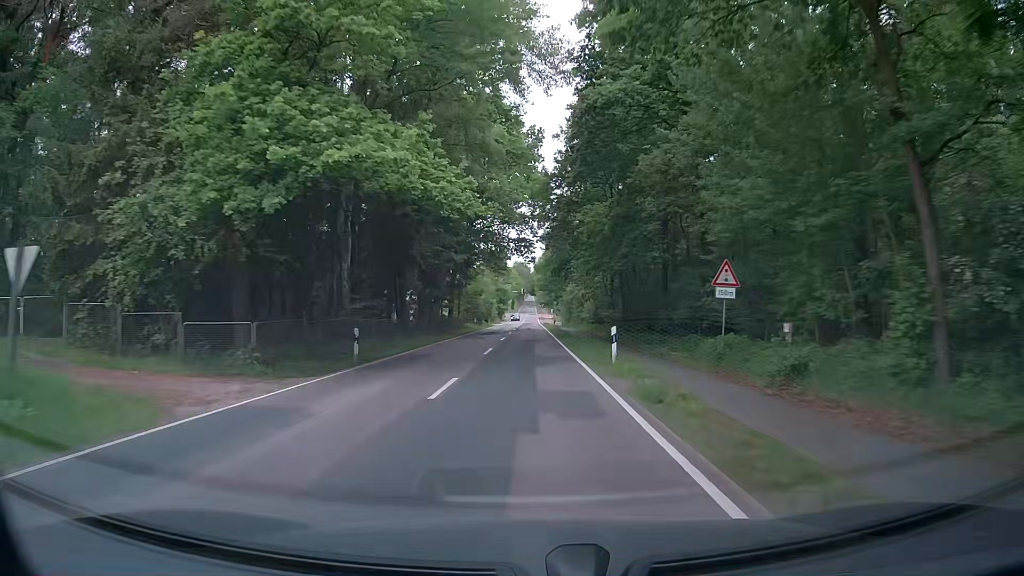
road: tertiary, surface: asphalt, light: Day
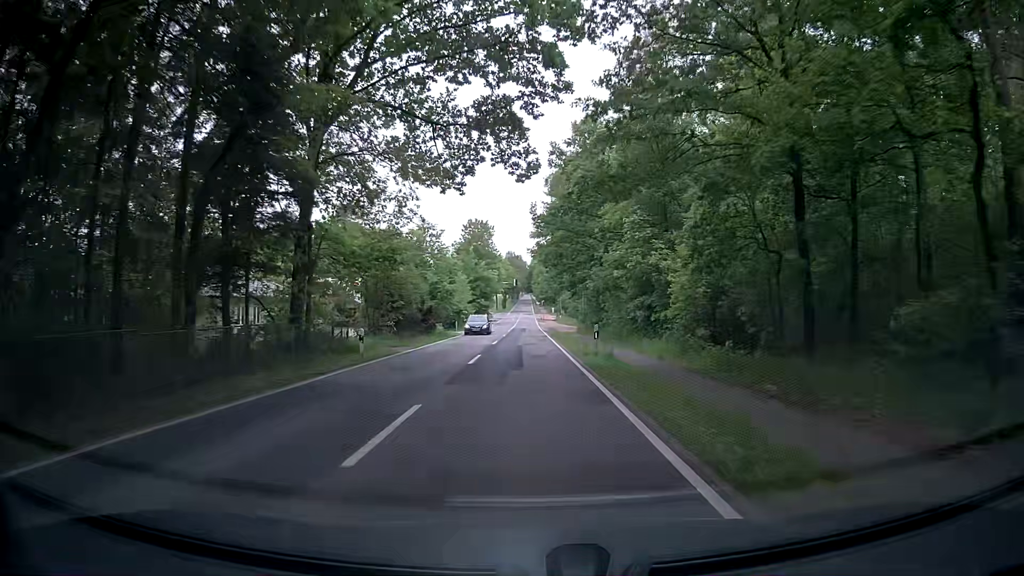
(+0.1, +43.1) m; 0°
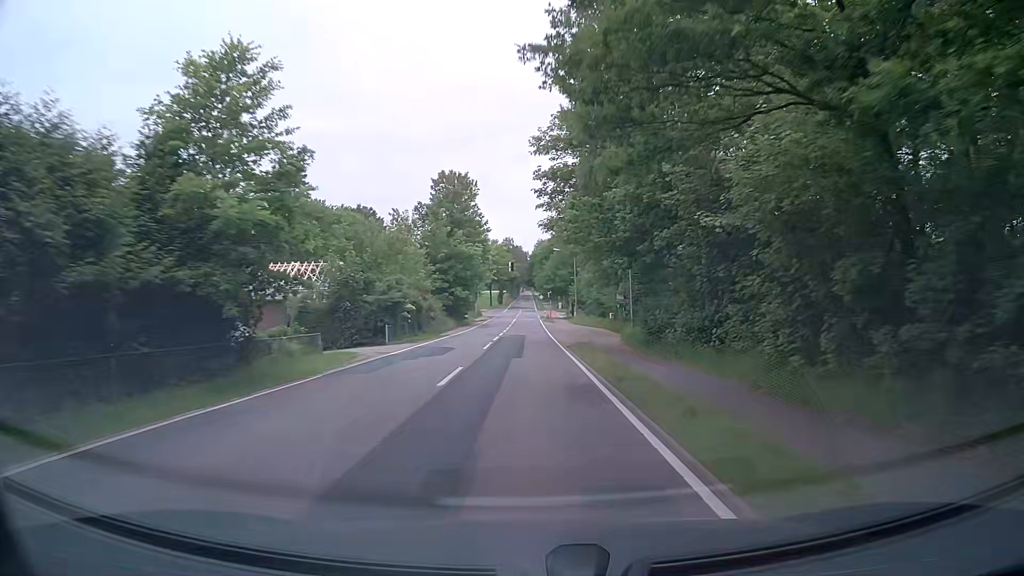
(0.0, +32.3) m; -1°
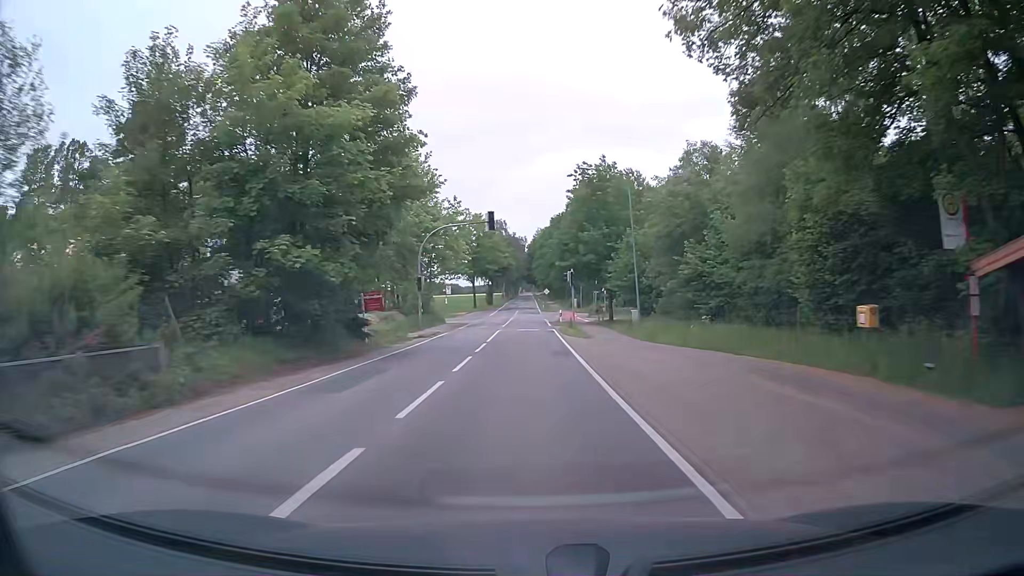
(+0.2, +43.0) m; 0°
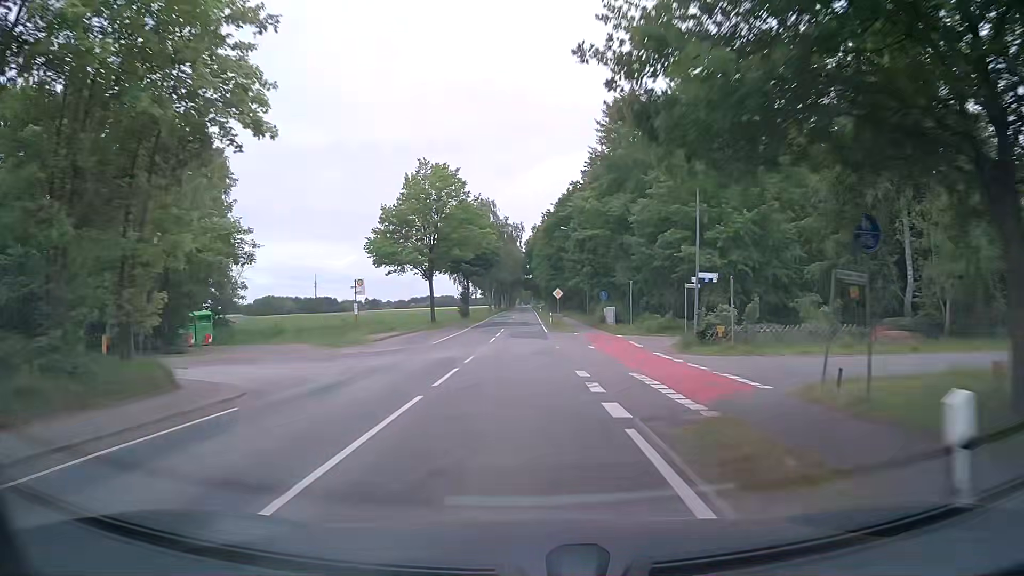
(+0.6, +42.7) m; +1°
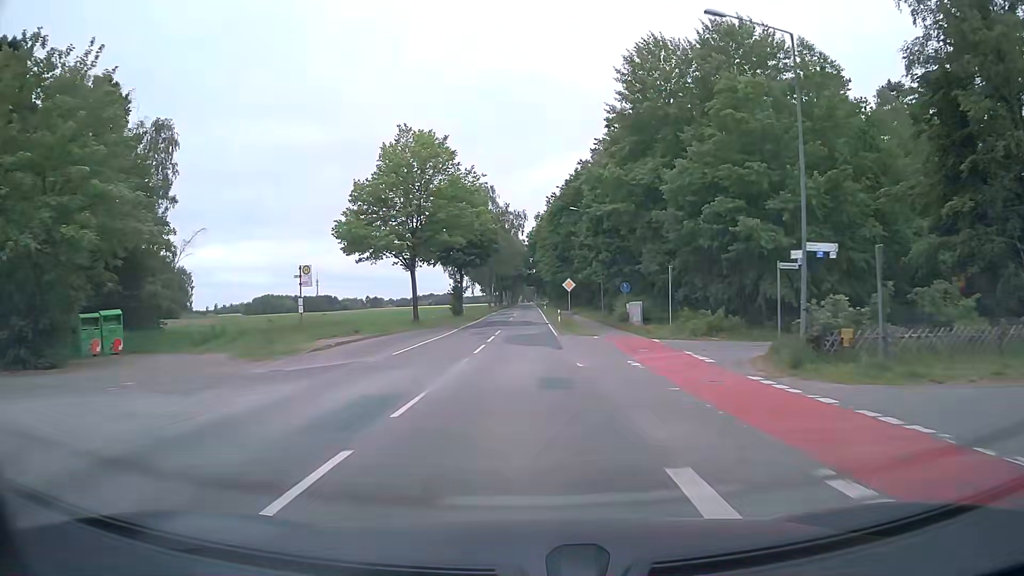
(0.0, +10.6) m; 0°
(0, +10) (0, +20) (0, +30) (0, +40) (0, +50) (0, +60) (0, +70) (0, +80) (0, +90) (0, +100) m
